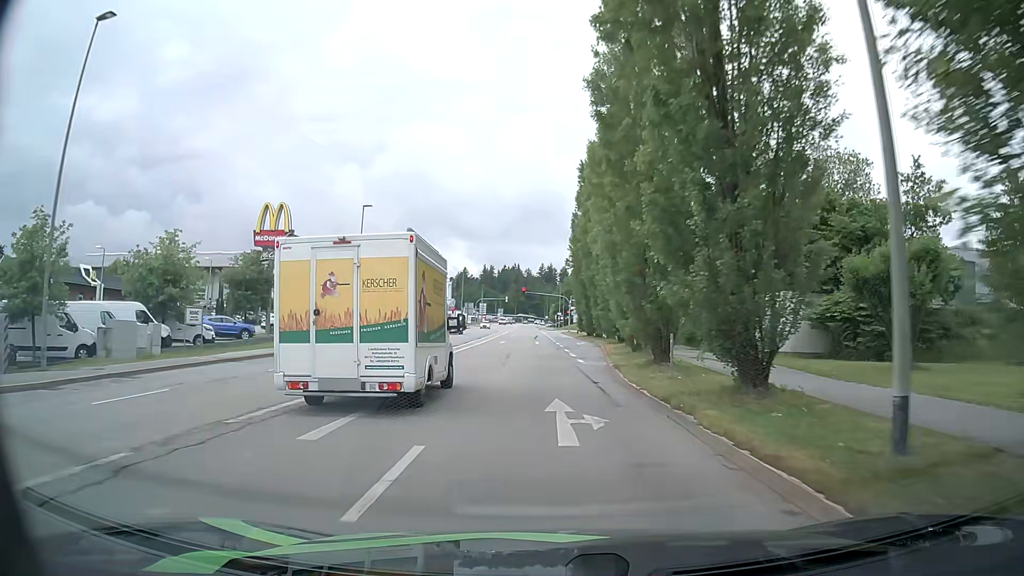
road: tertiary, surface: asphalt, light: Day
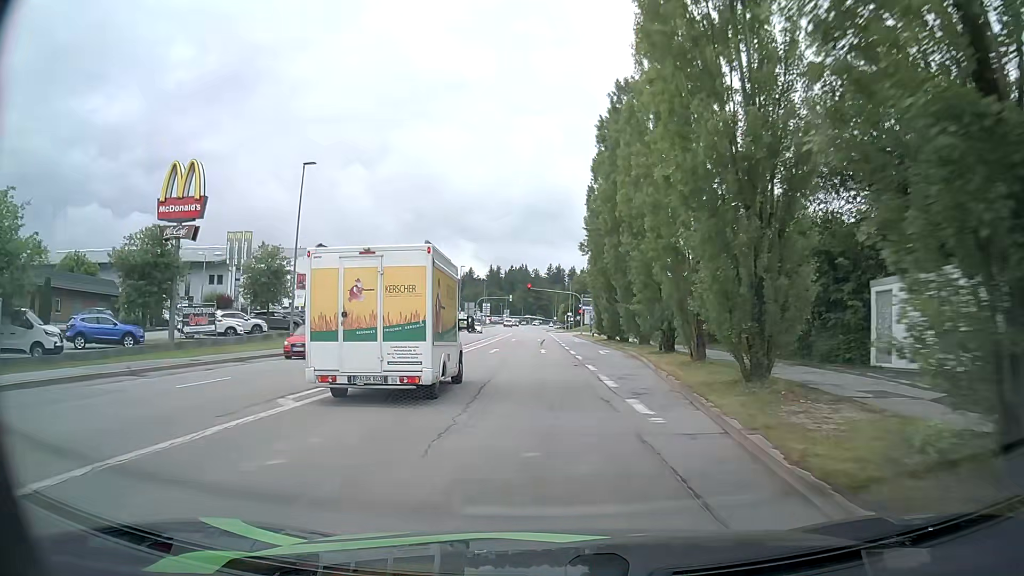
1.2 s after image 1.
(-0.1, +14.8) m; 0°
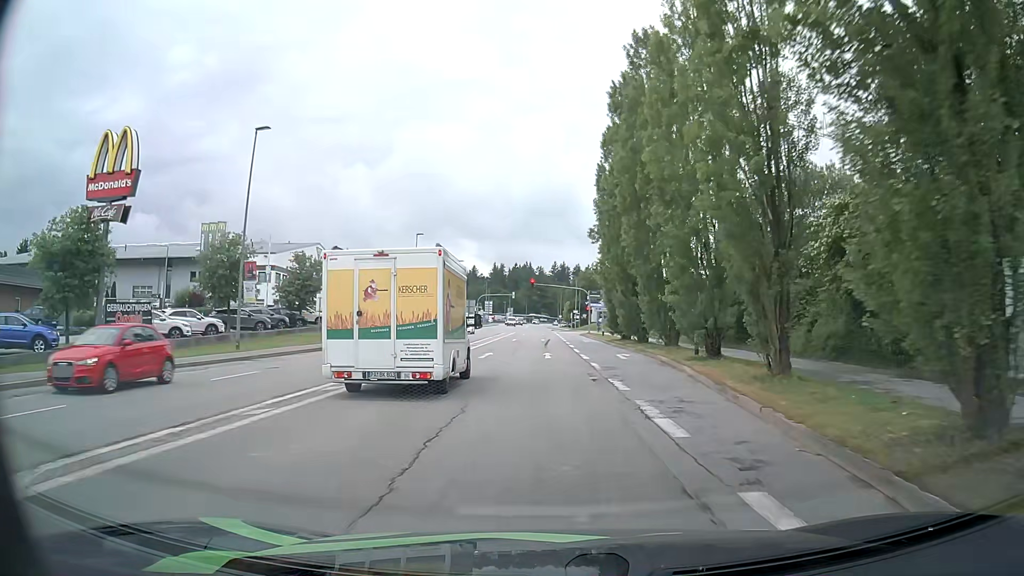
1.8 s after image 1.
(-0.1, +7.2) m; -1°
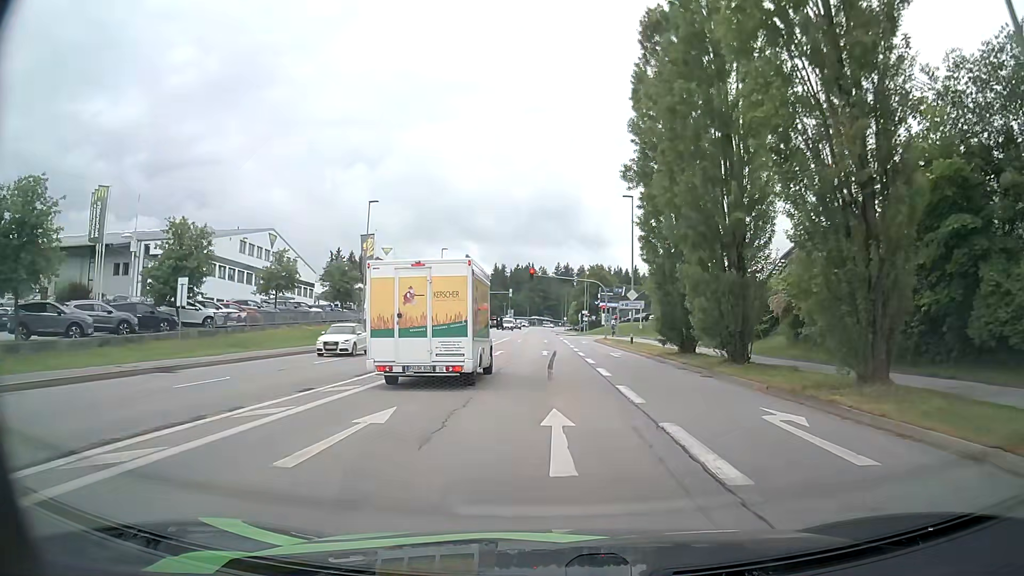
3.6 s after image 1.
(-0.1, +20.3) m; 0°
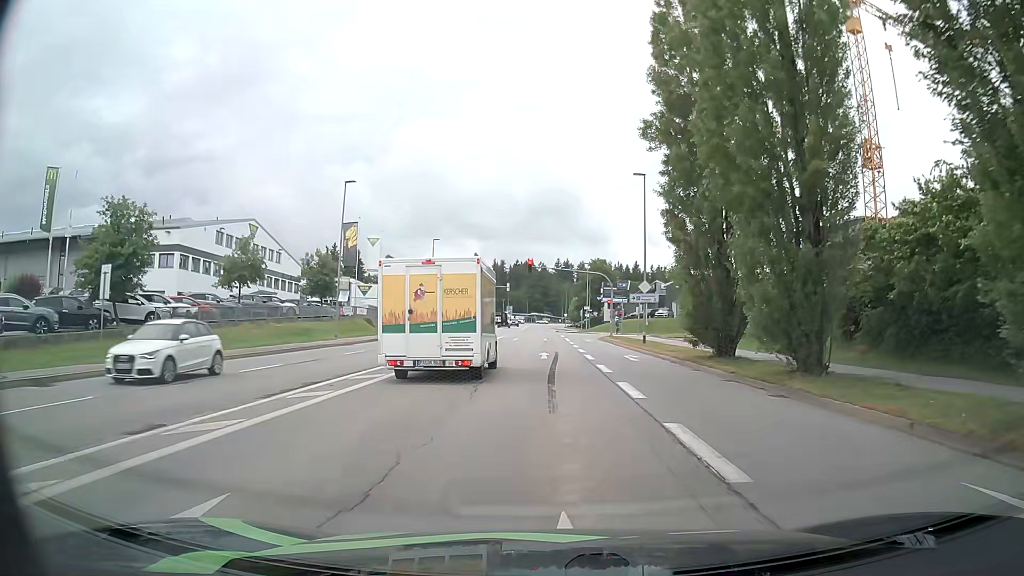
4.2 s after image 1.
(0.0, +6.1) m; 0°
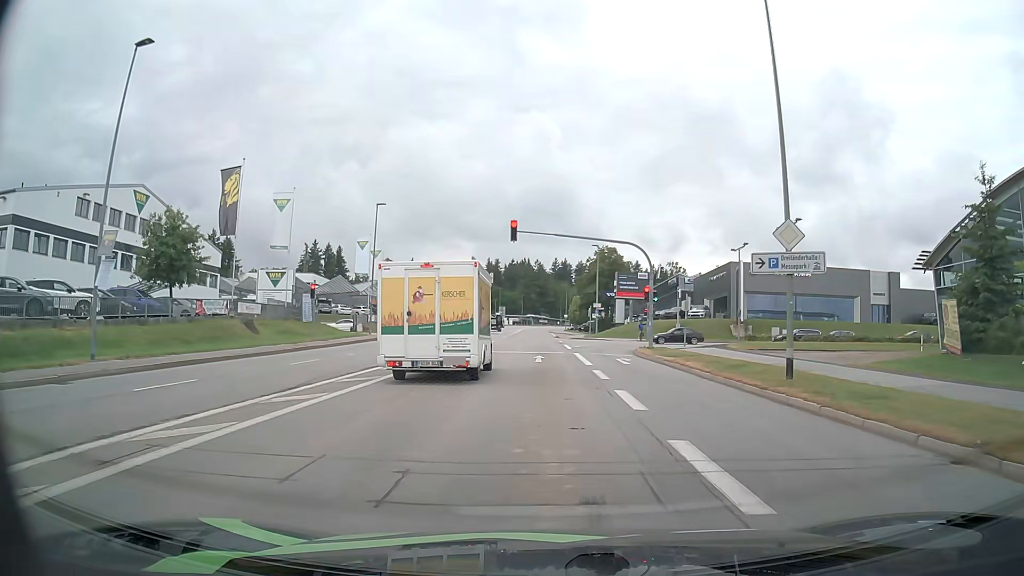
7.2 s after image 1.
(0.0, +24.9) m; -1°
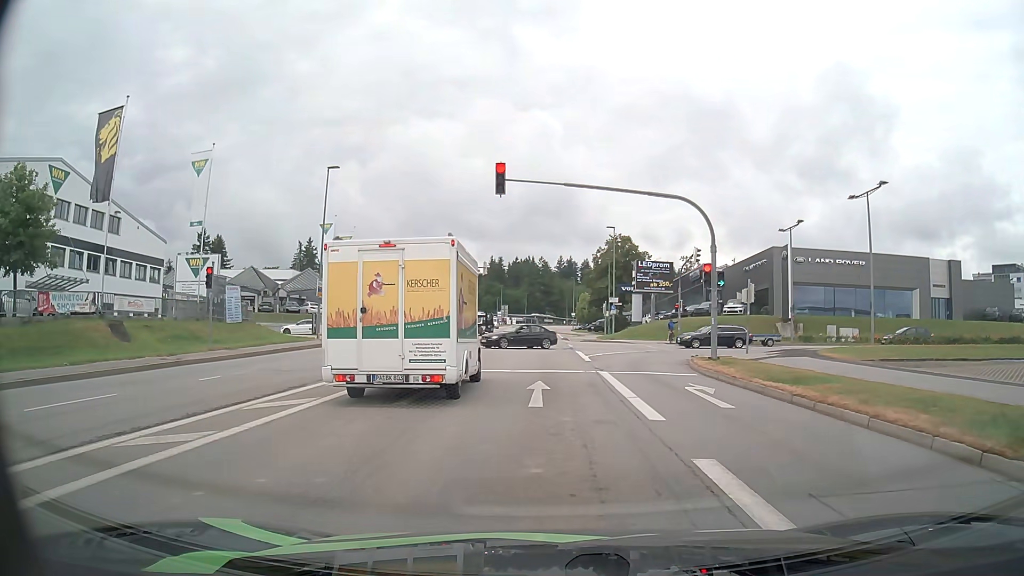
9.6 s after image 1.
(+0.2, +13.1) m; 0°
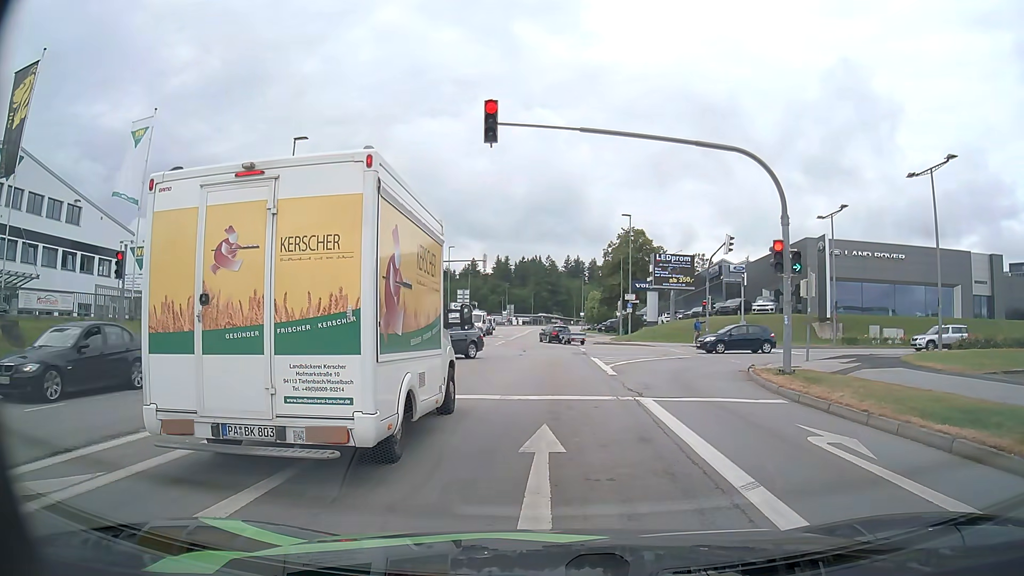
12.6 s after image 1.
(0.0, +6.6) m; -1°
(0, +10) (0, +20) (0, +30) (+1, +40) (+1, +50) (+1, +60) (+2, +70) (+2, +80) (+2, +90) (+2, +100) m
